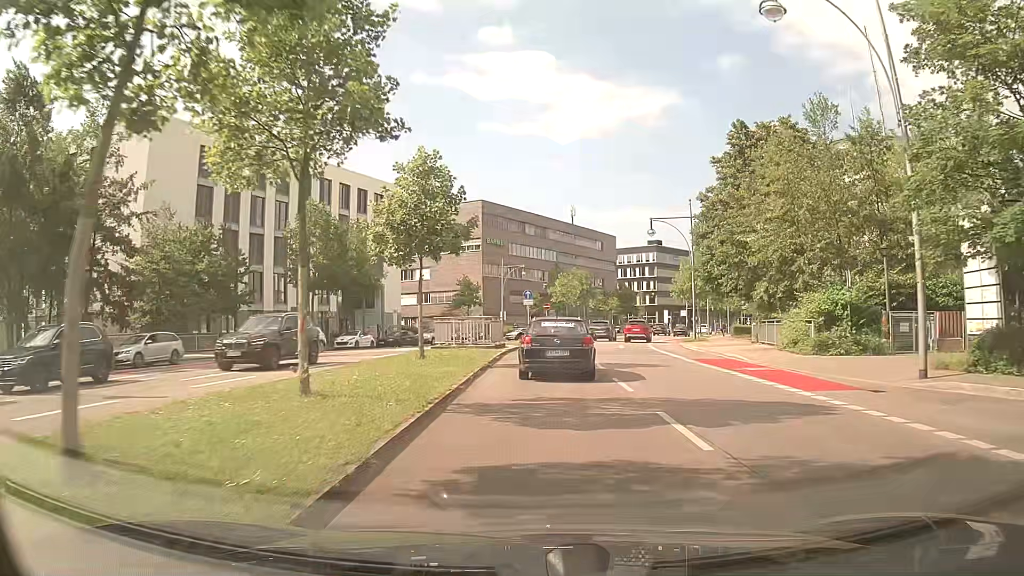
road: primary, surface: asphalt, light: Day
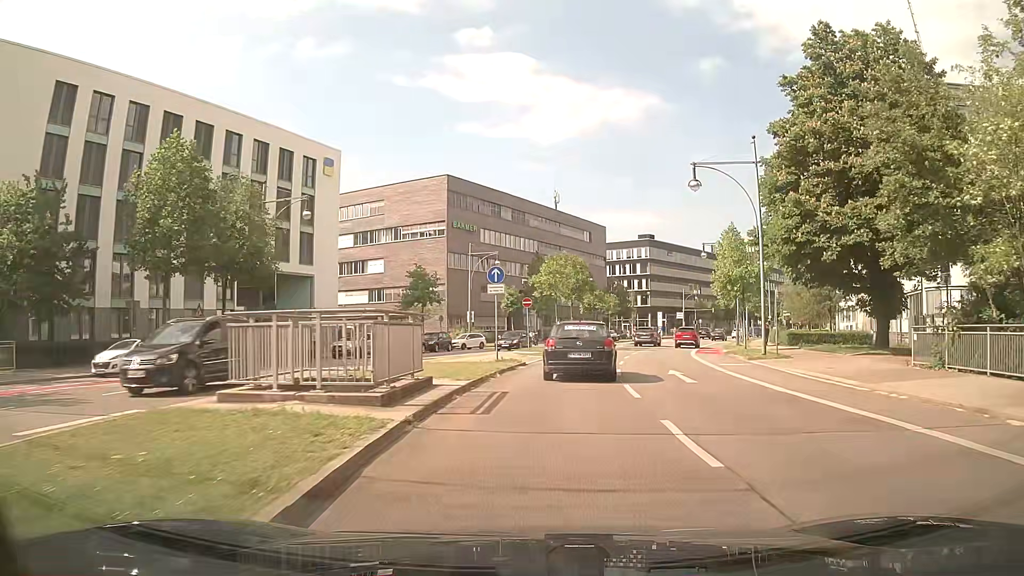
(+0.1, +19.1) m; +2°
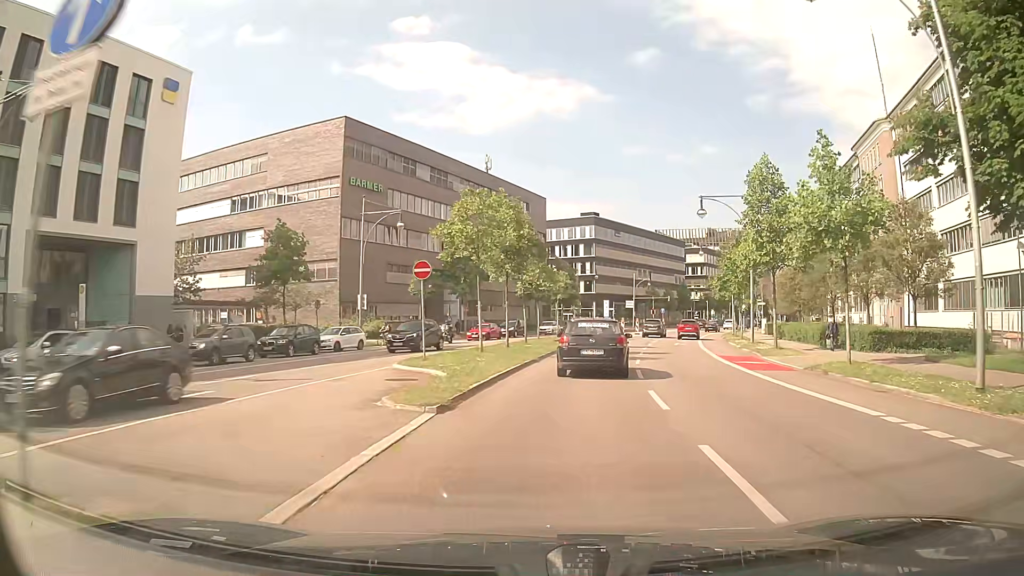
(+0.8, +20.1) m; +5°
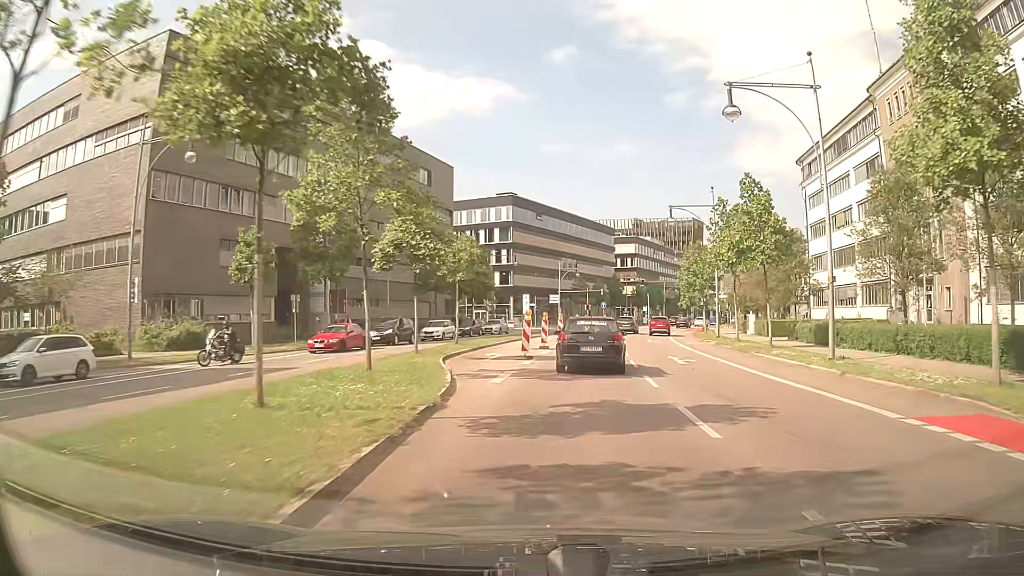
(+1.4, +20.8) m; +7°
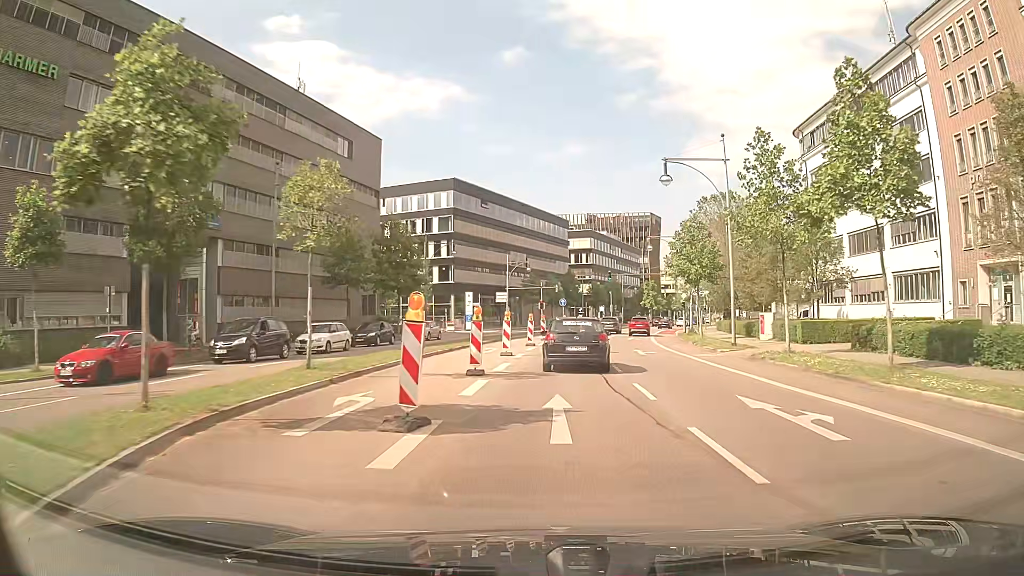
(+0.6, +14.3) m; +5°
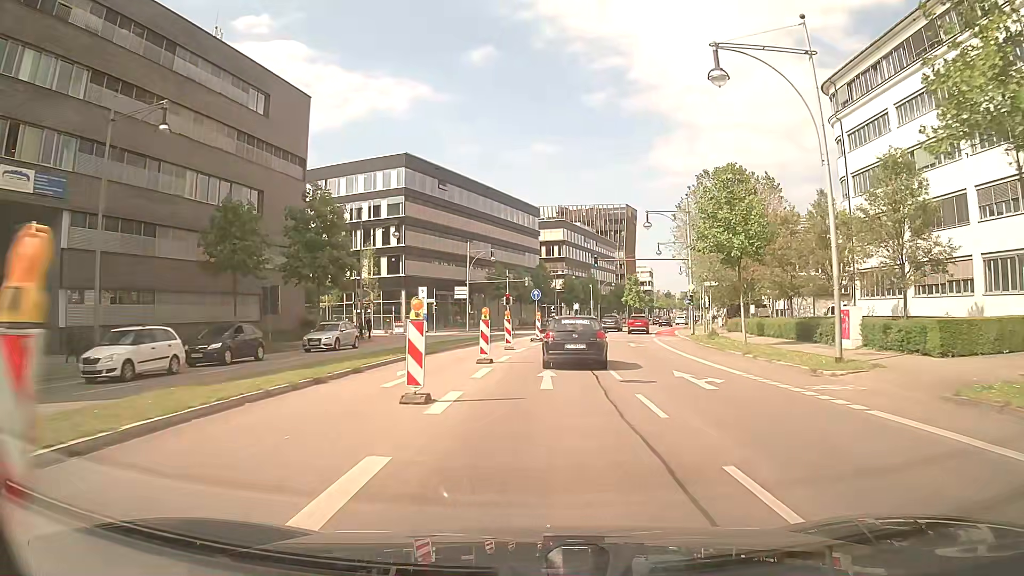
(+0.2, +14.5) m; +2°
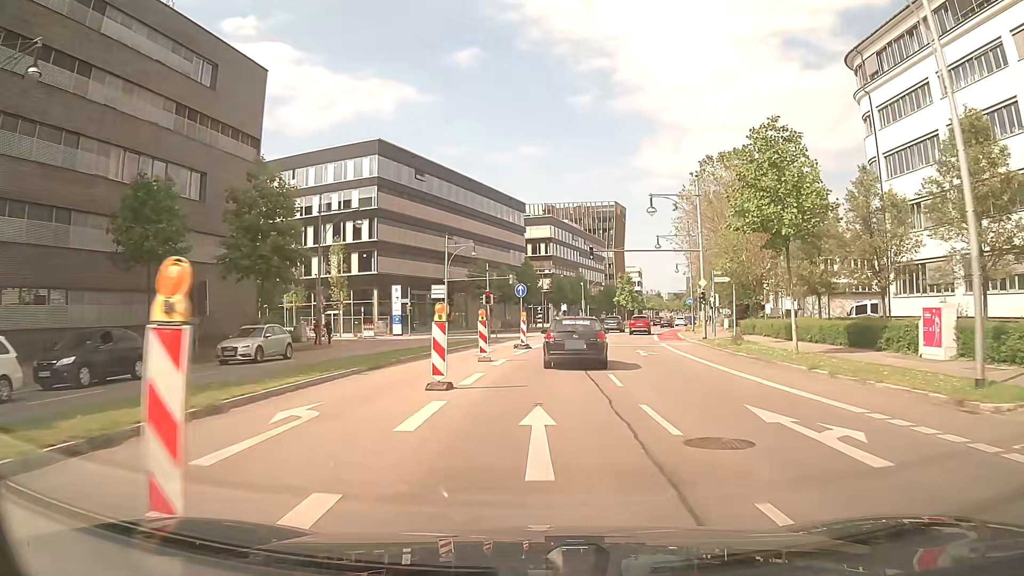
(+0.1, +7.3) m; +1°
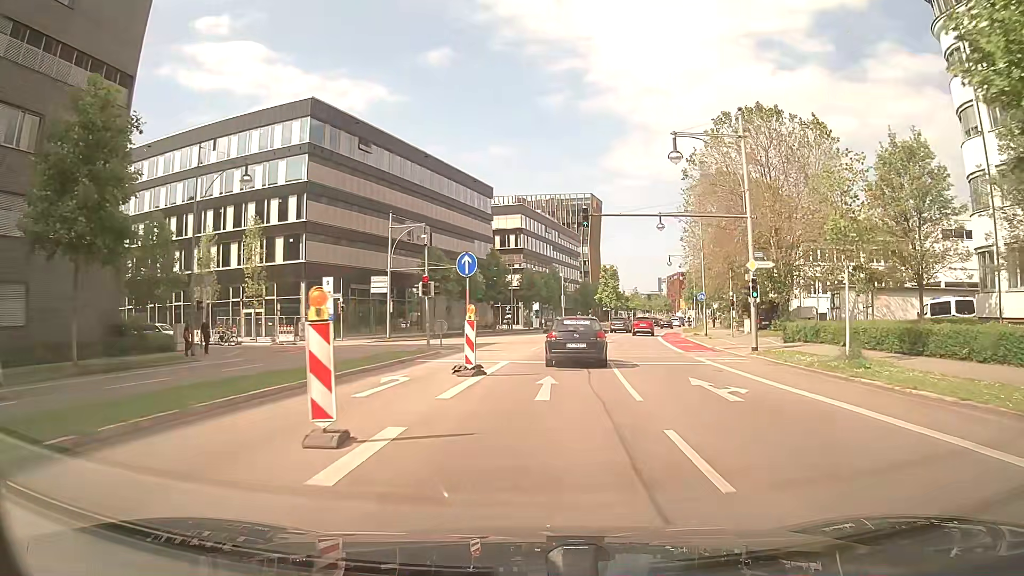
(+0.2, +14.8) m; +2°
(0, +10) (+1, +20) (+2, +30) (+3, +40) (+4, +50) (+6, +60) (+8, +69) (+11, +79) (+13, +89) (+16, +98) m
